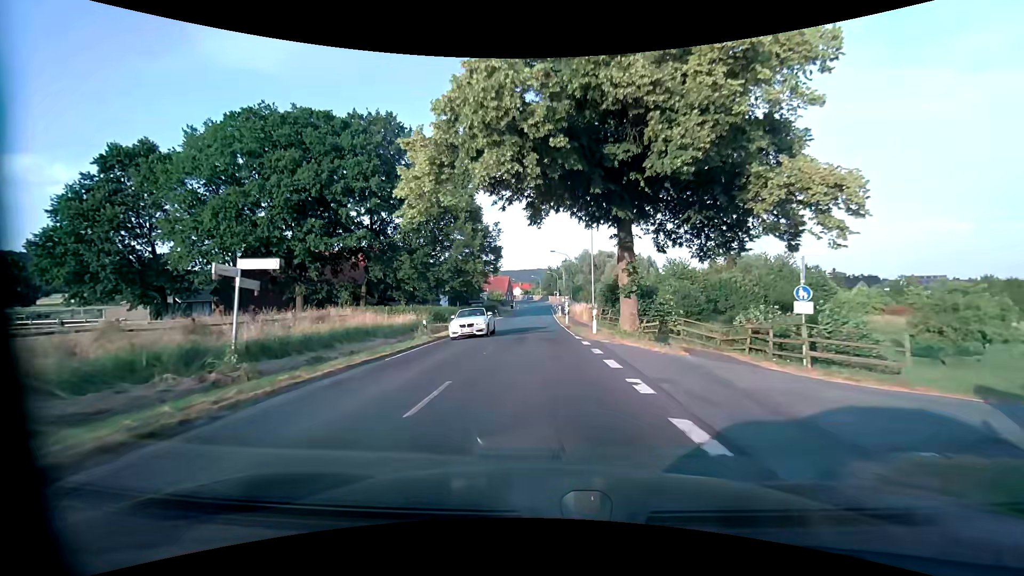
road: secondary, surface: asphalt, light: Day
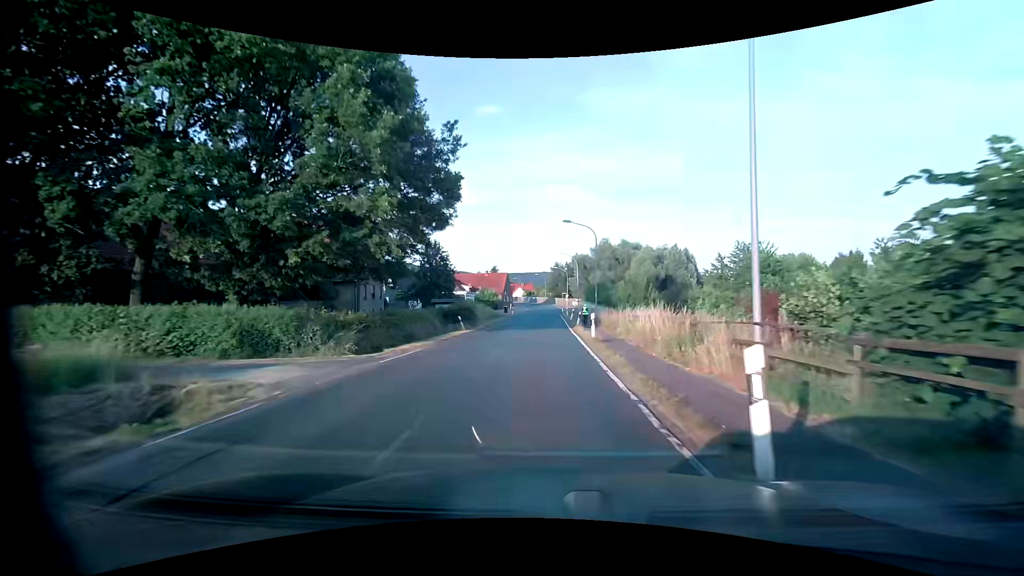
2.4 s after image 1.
(-0.4, +29.2) m; -1°
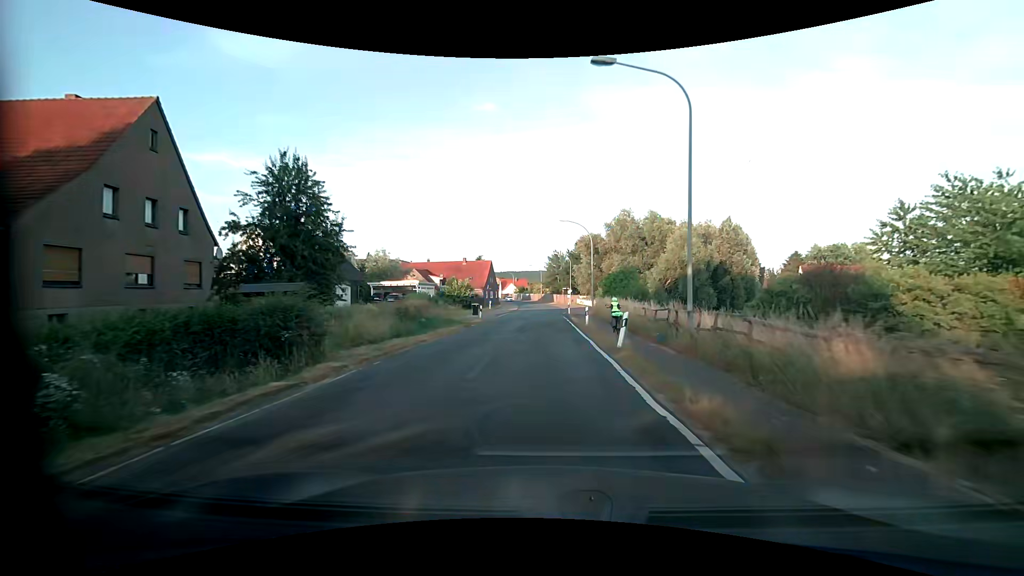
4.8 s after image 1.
(+0.4, +30.3) m; +1°
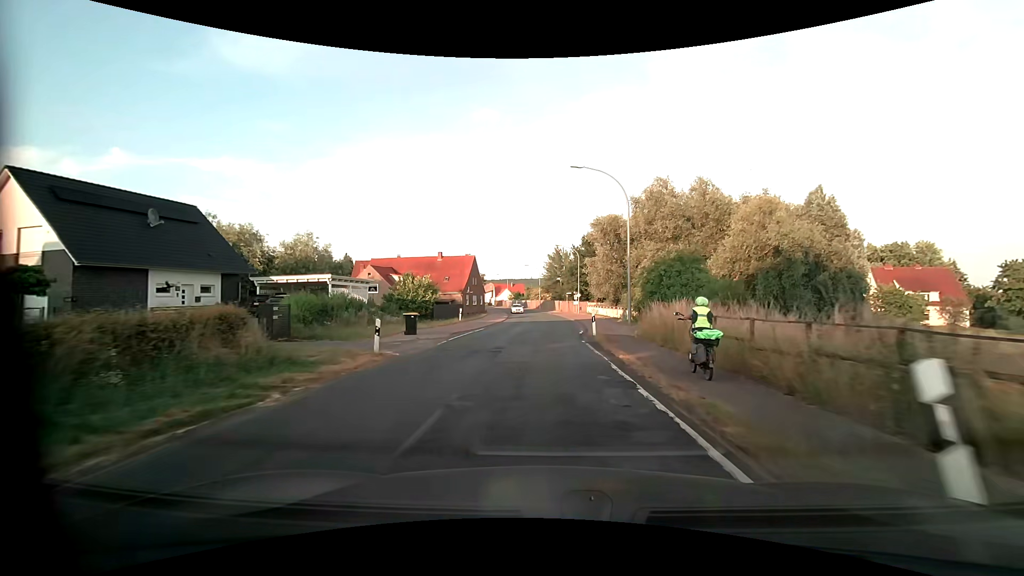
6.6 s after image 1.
(-0.1, +22.7) m; 0°
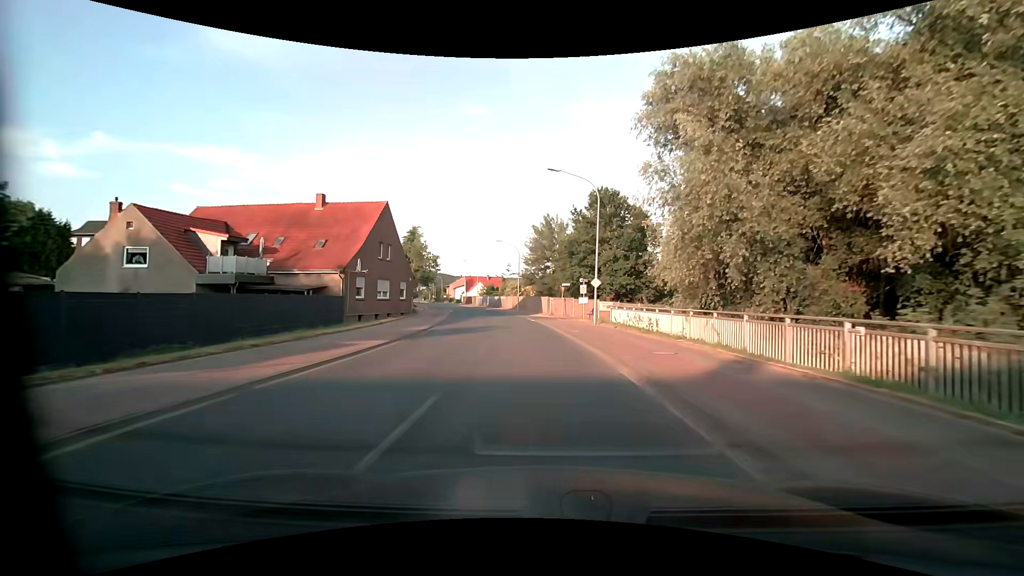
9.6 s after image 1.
(+0.6, +36.7) m; +2°
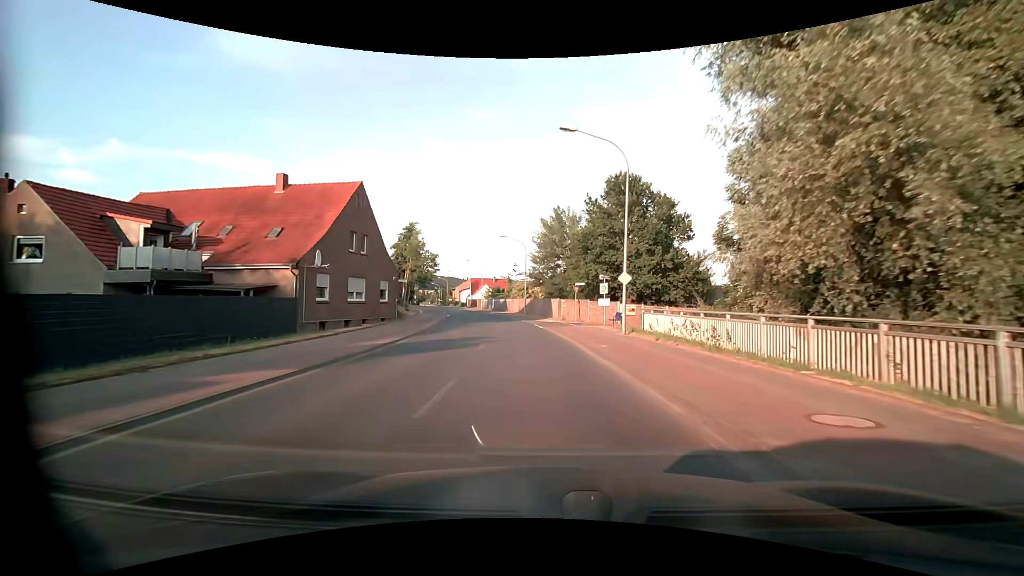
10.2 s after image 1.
(-0.1, +7.3) m; -1°
(0, +10) (-1, +20) (-2, +30) (-3, +40) (-5, +50) (-7, +59) (-9, +69) (-12, +79) (-15, +88) (-17, +98) m
